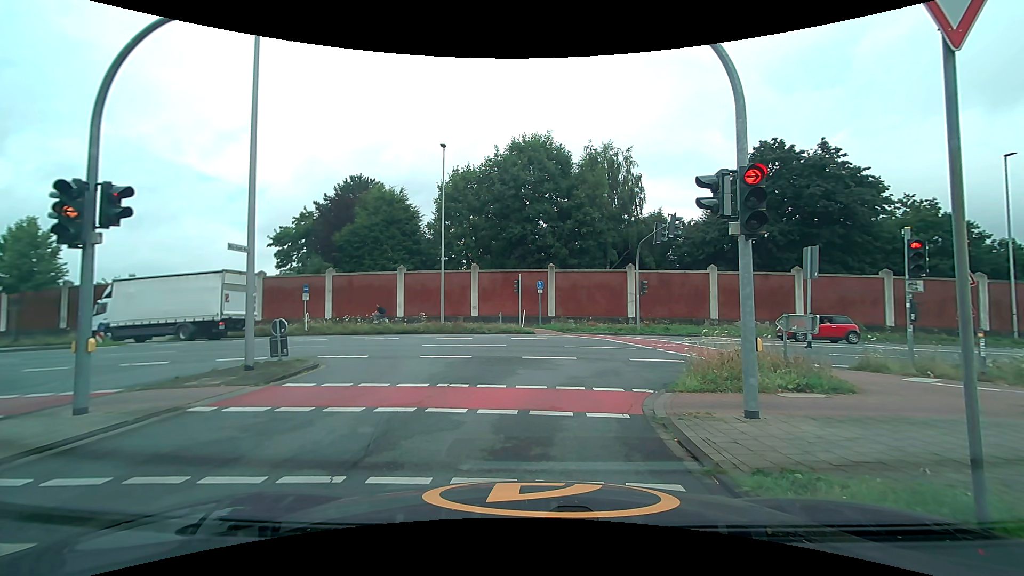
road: unclassified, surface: asphalt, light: Day
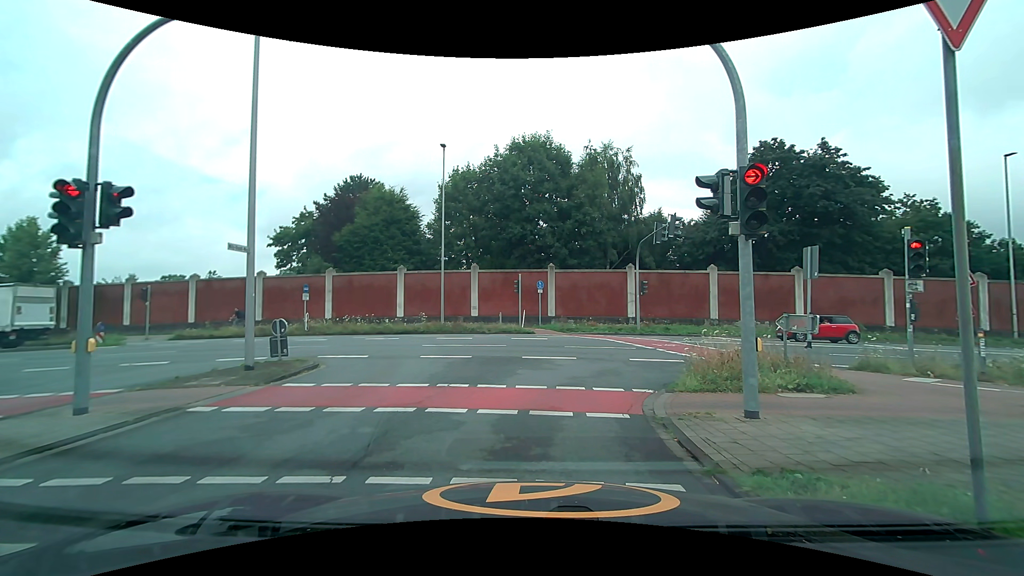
(0.0, 0.0) m; 0°
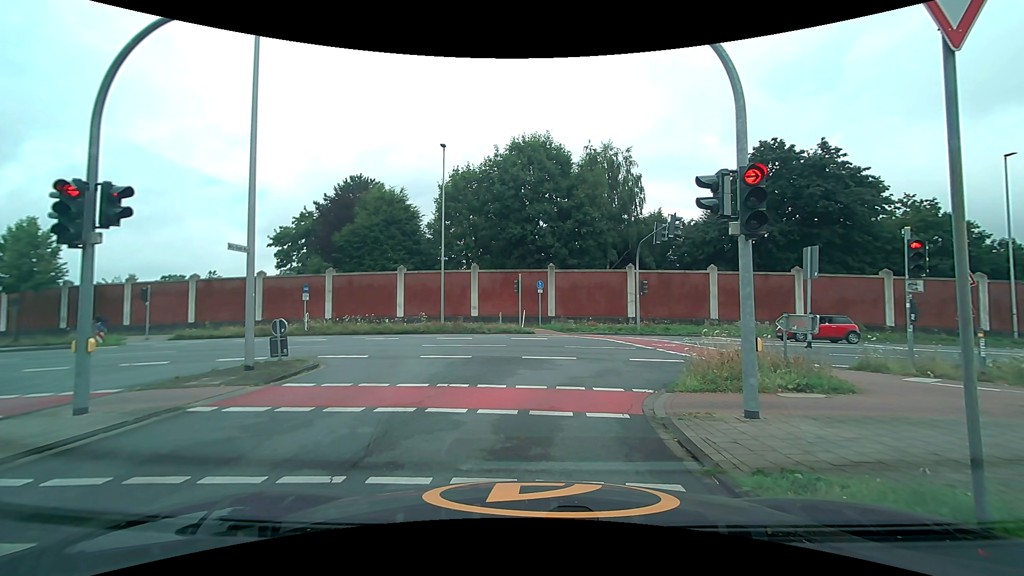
(0.0, 0.0) m; 0°
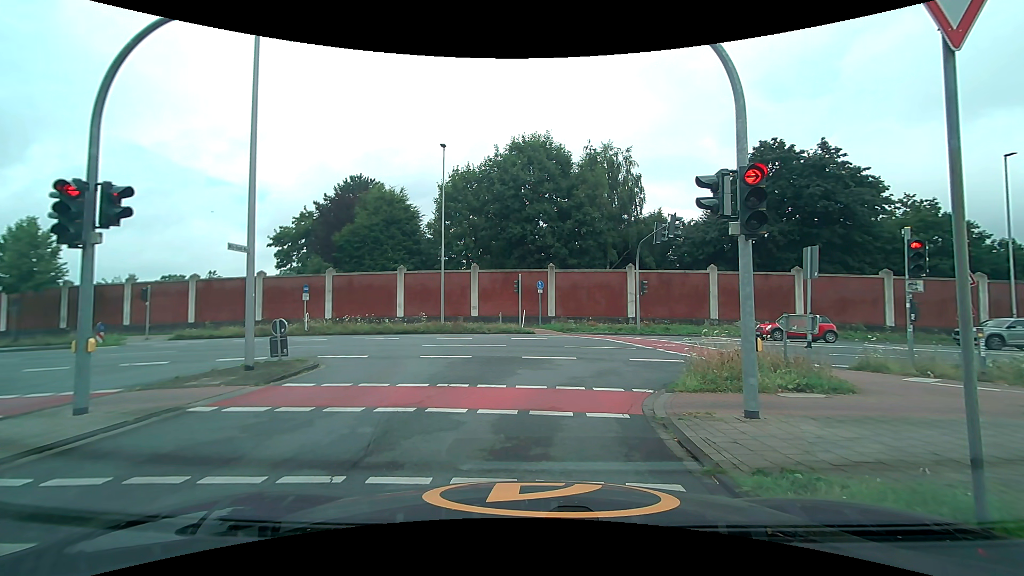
(0.0, 0.0) m; 0°
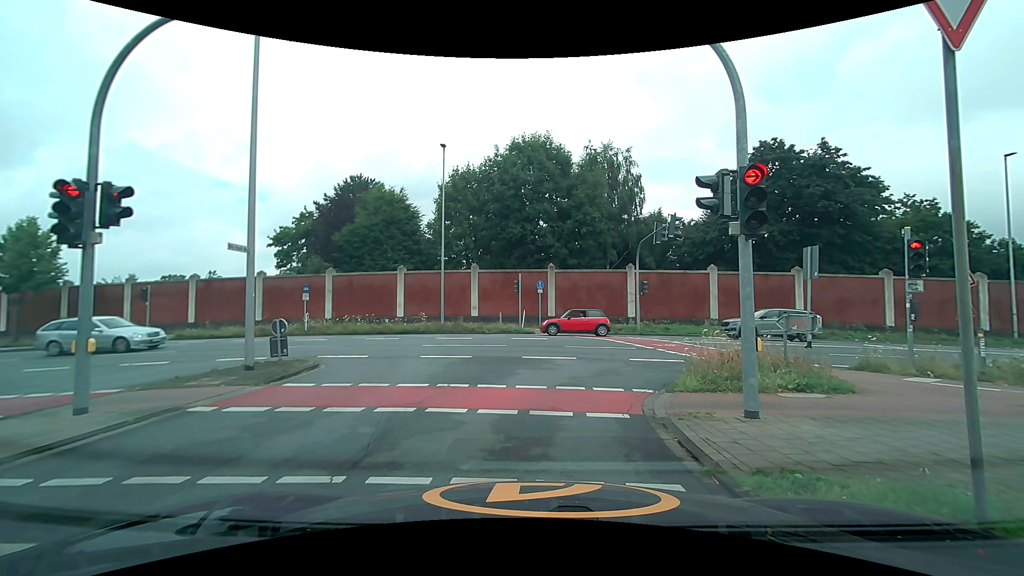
(0.0, 0.0) m; 0°
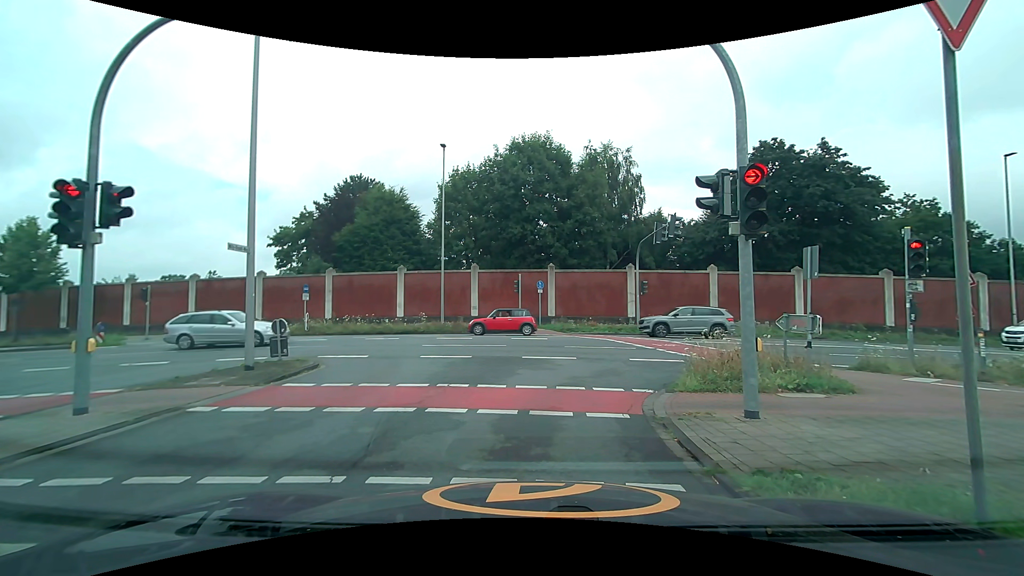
(0.0, 0.0) m; 0°
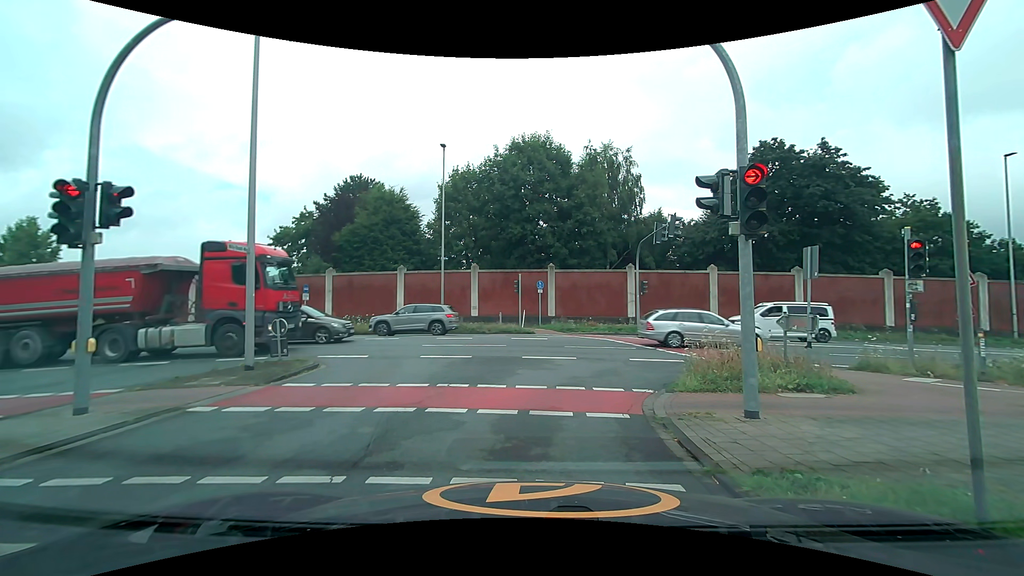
(0.0, 0.0) m; 0°
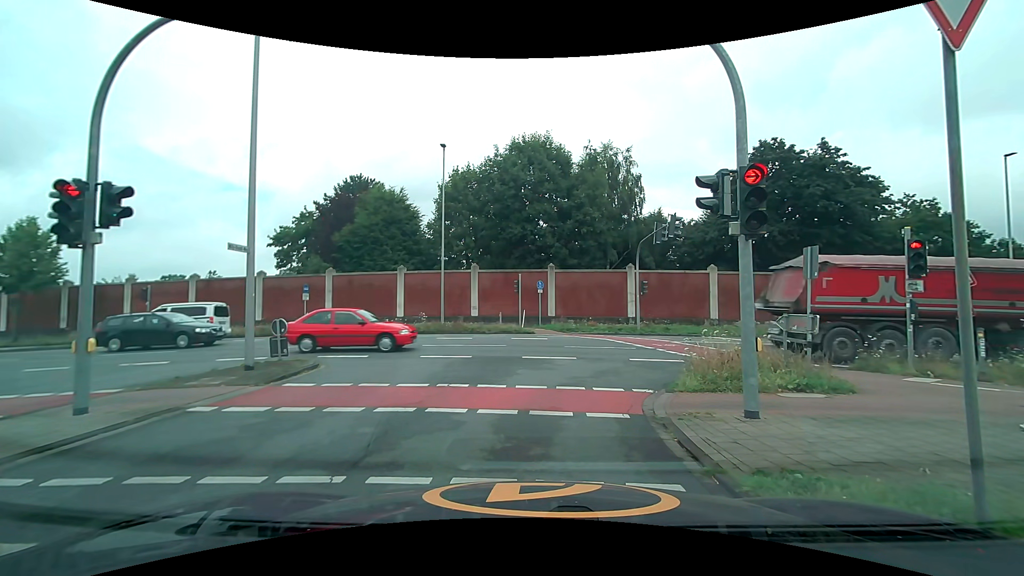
(0.0, 0.0) m; 0°
(0, +10) (+6, +18) (+16, +19) (+26, +19) (+36, +19) (+46, +18) (+56, +18) (+66, +18) (+76, +17) (+86, +17) m
